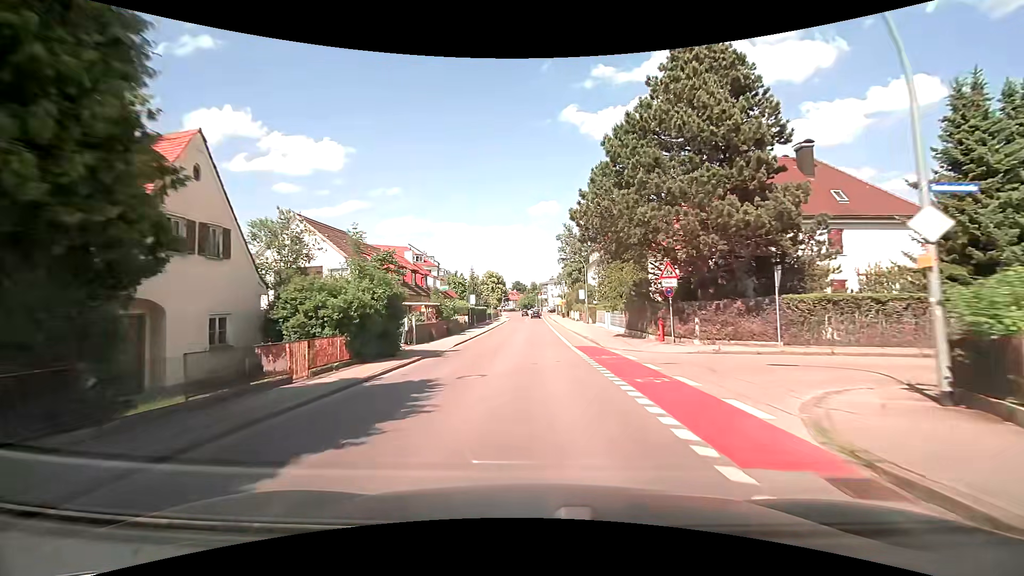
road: tertiary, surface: asphalt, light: Day
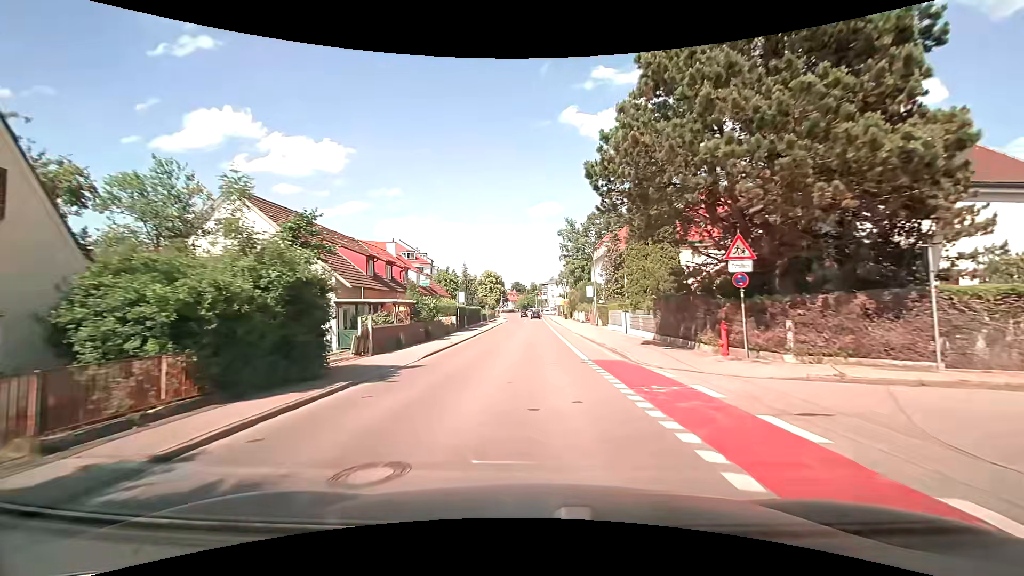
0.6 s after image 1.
(0.0, +7.5) m; 0°
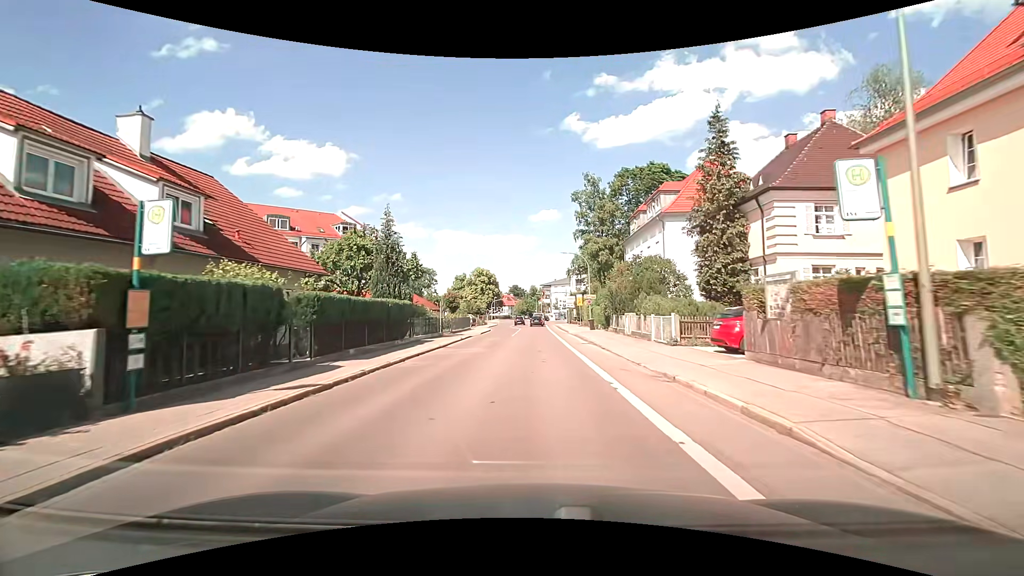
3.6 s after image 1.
(0.0, +35.2) m; +1°
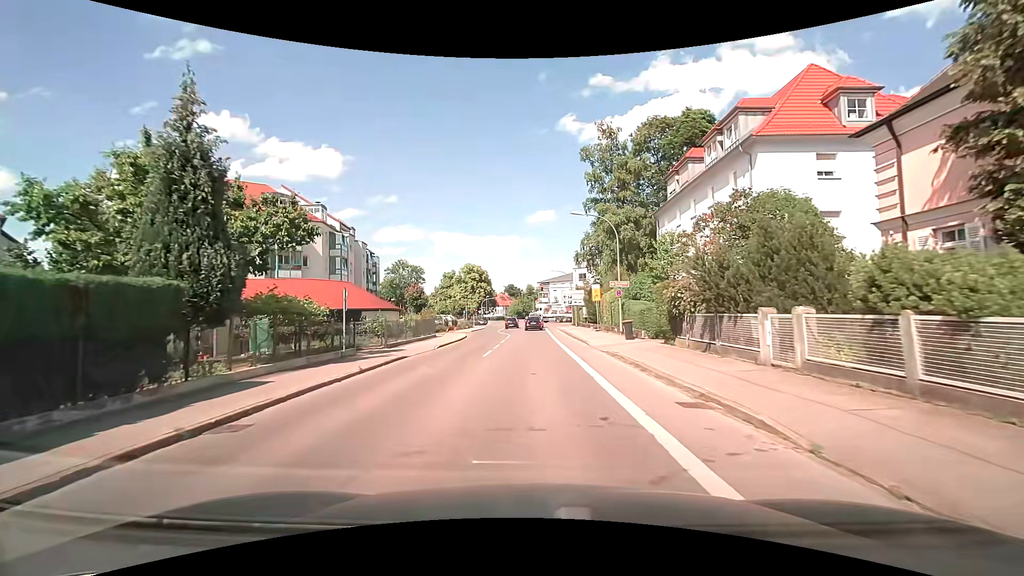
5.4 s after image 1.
(-0.1, +17.6) m; 0°
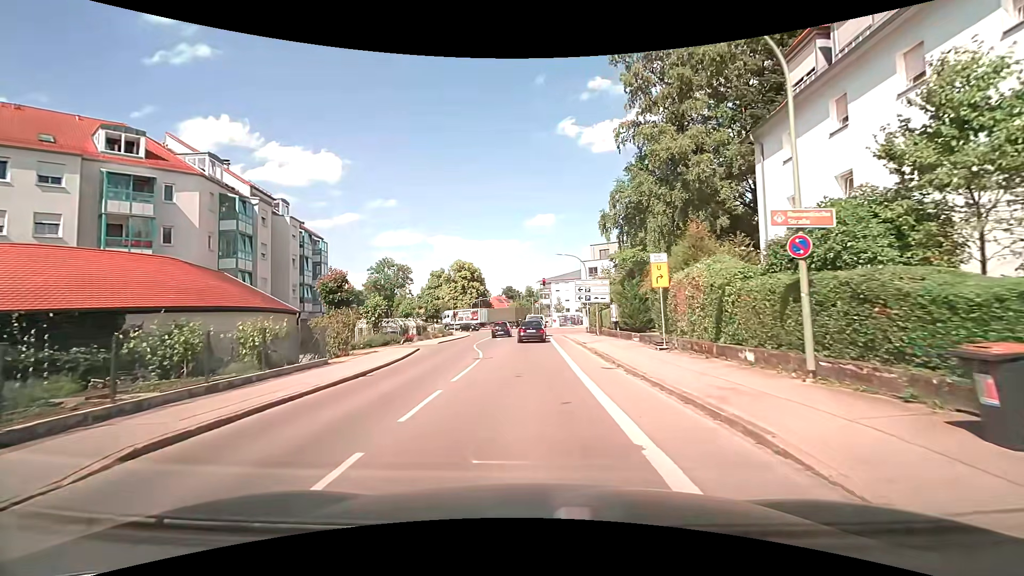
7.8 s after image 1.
(0.0, +19.4) m; 0°
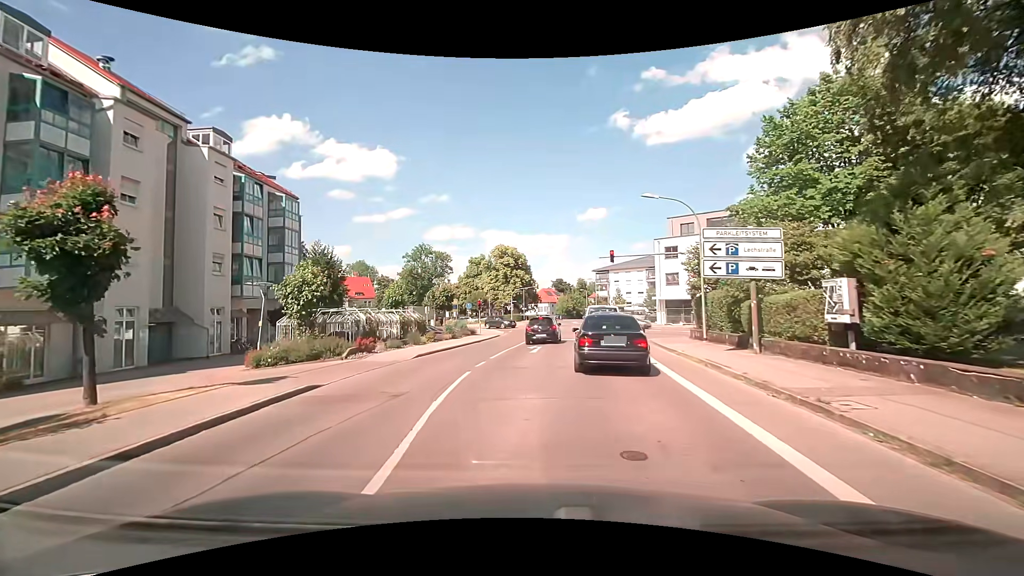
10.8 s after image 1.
(-0.7, +19.1) m; -6°
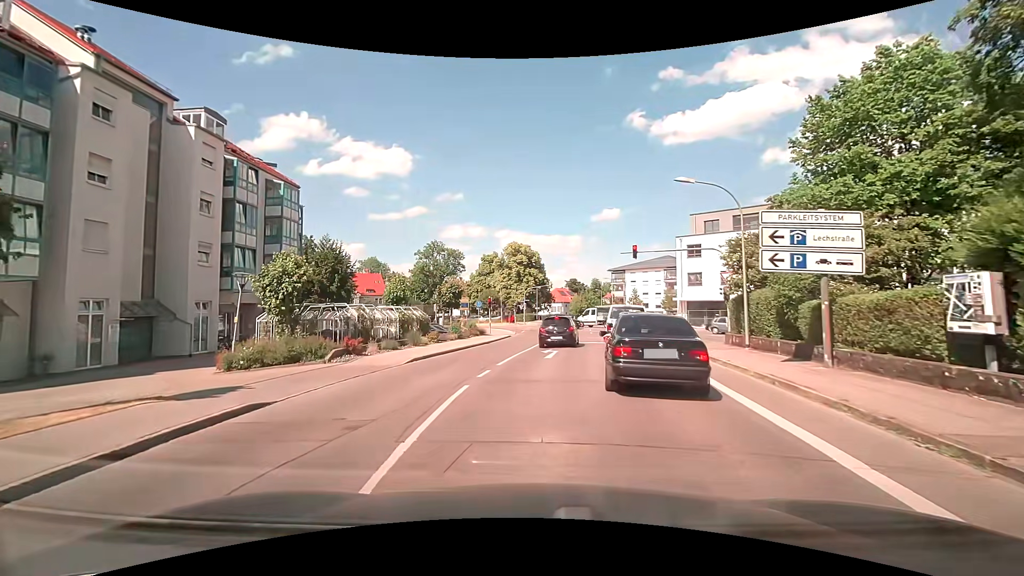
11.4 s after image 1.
(-0.1, +2.9) m; -1°
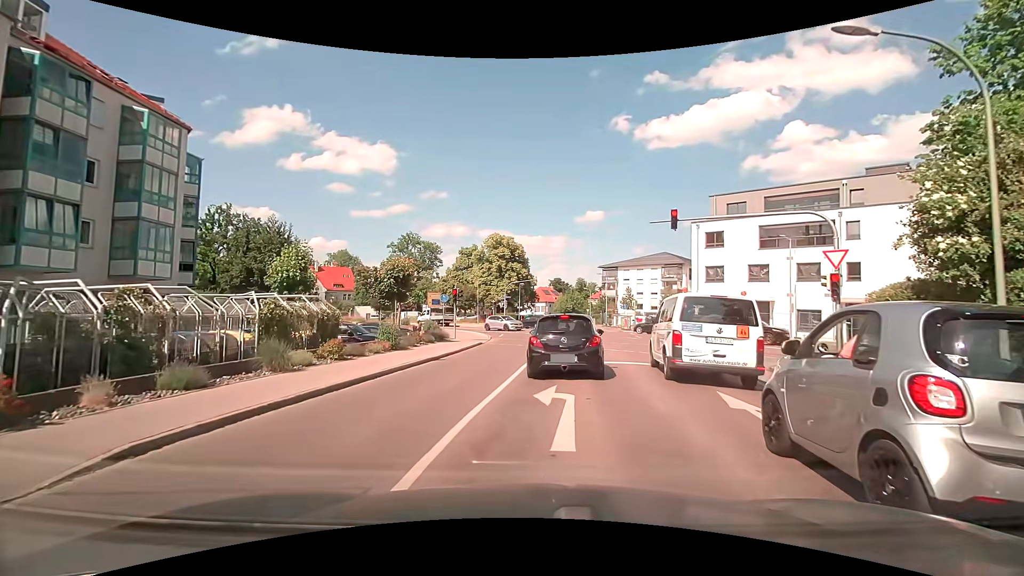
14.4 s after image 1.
(-0.2, +11.6) m; +2°
